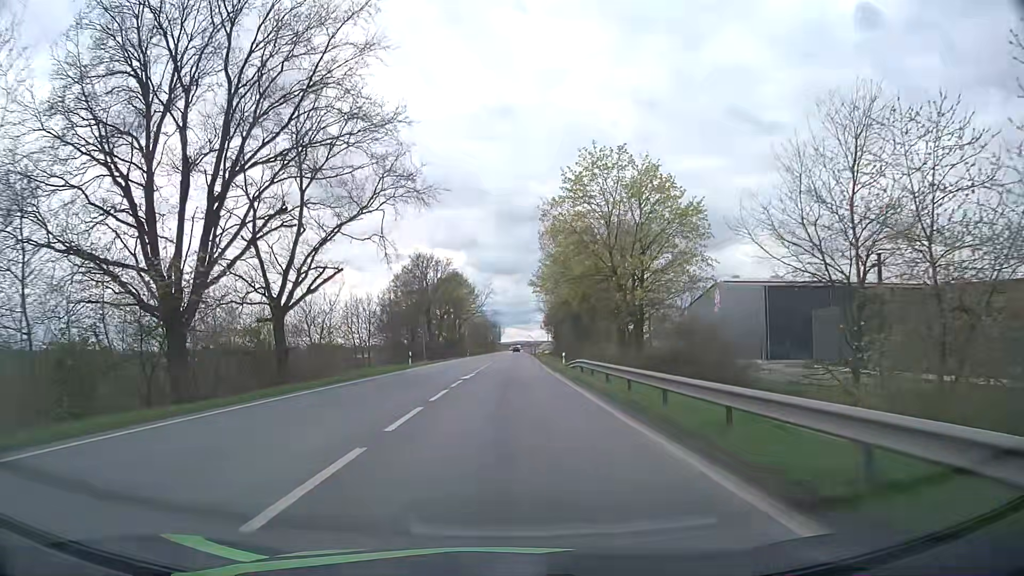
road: primary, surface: asphalt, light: Day
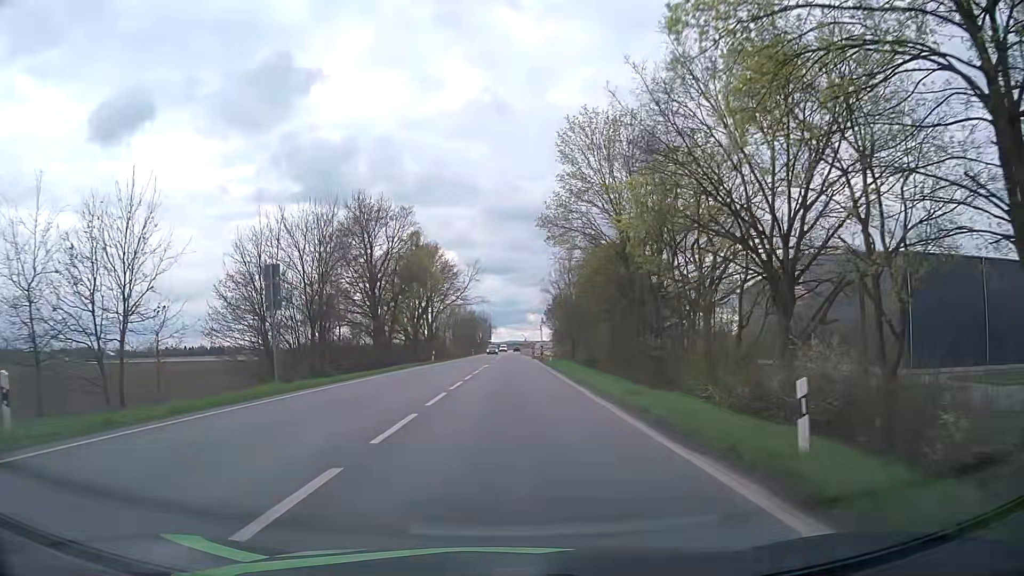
(+0.2, +37.5) m; 0°
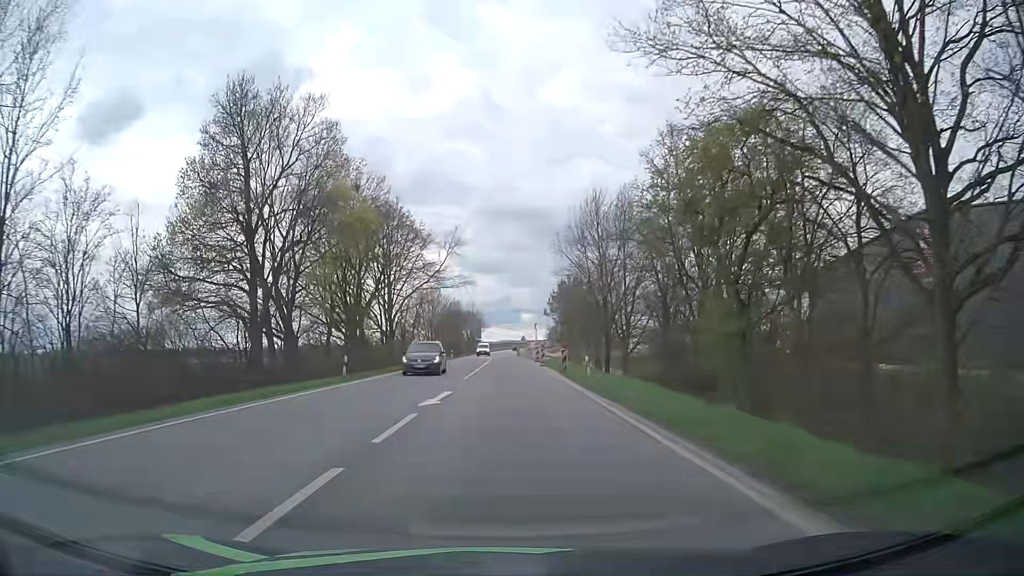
(+0.3, +30.0) m; +1°
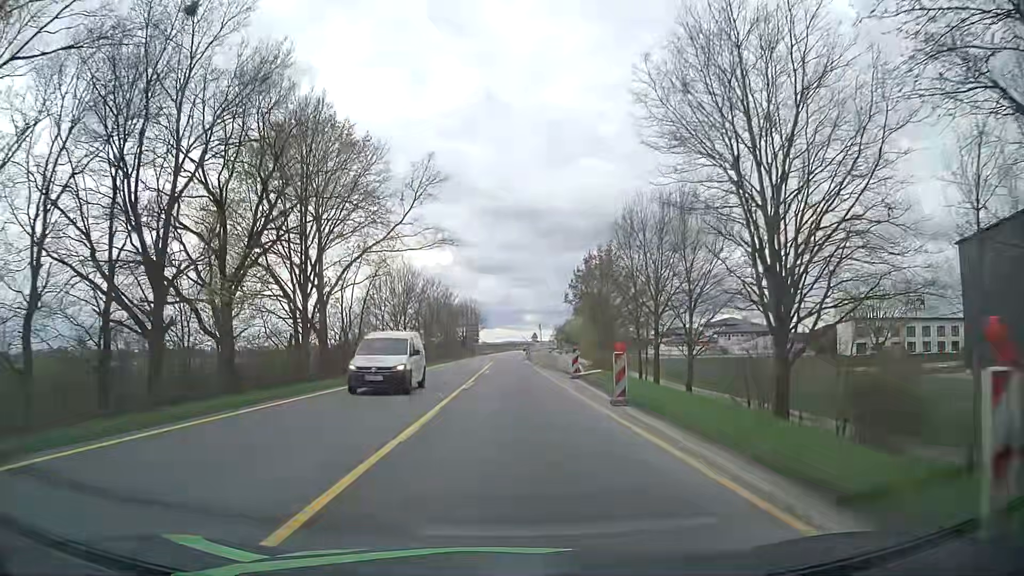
(0.0, +30.2) m; 0°
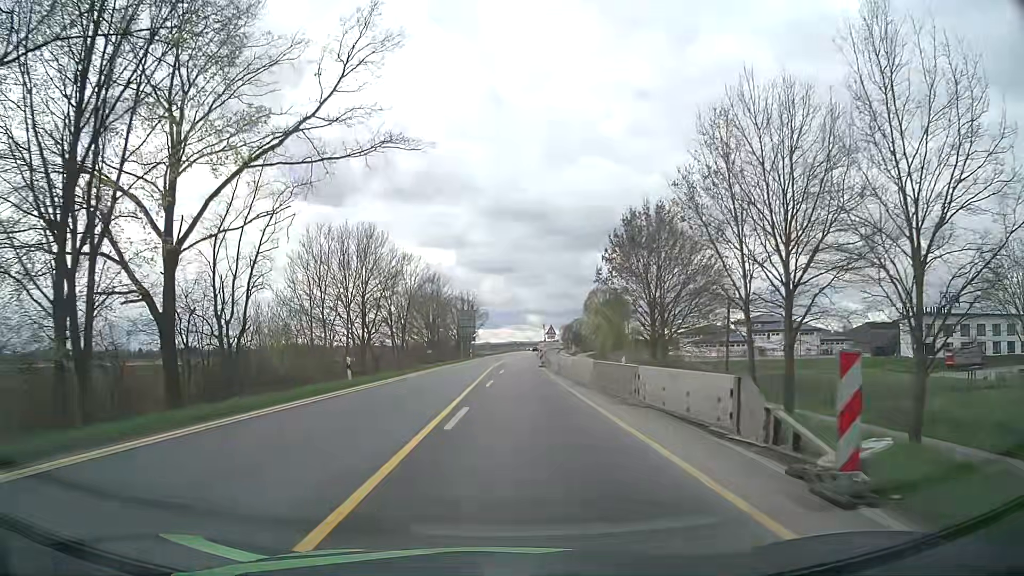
(-0.1, +22.9) m; 0°
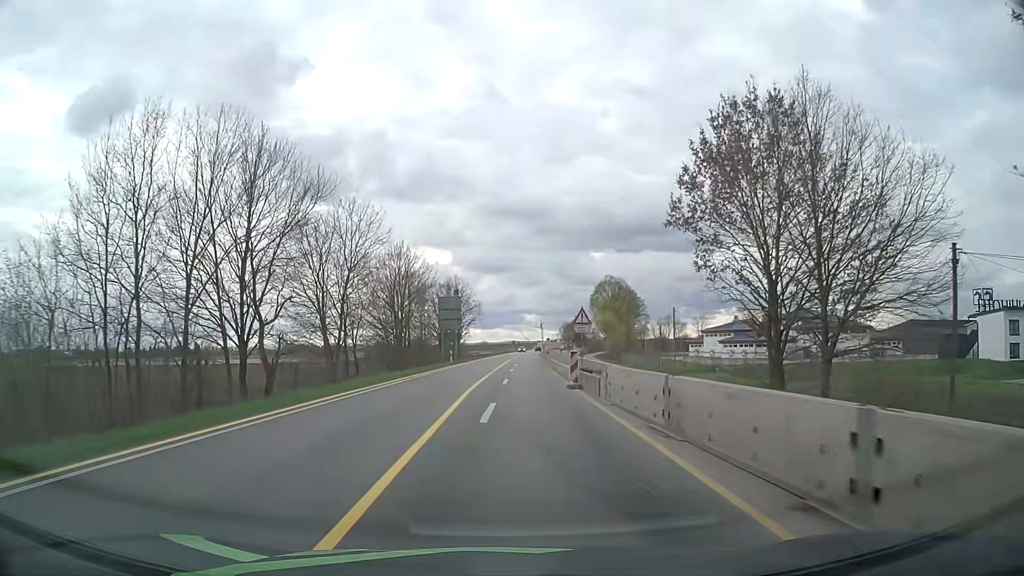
(0.0, +23.1) m; 0°
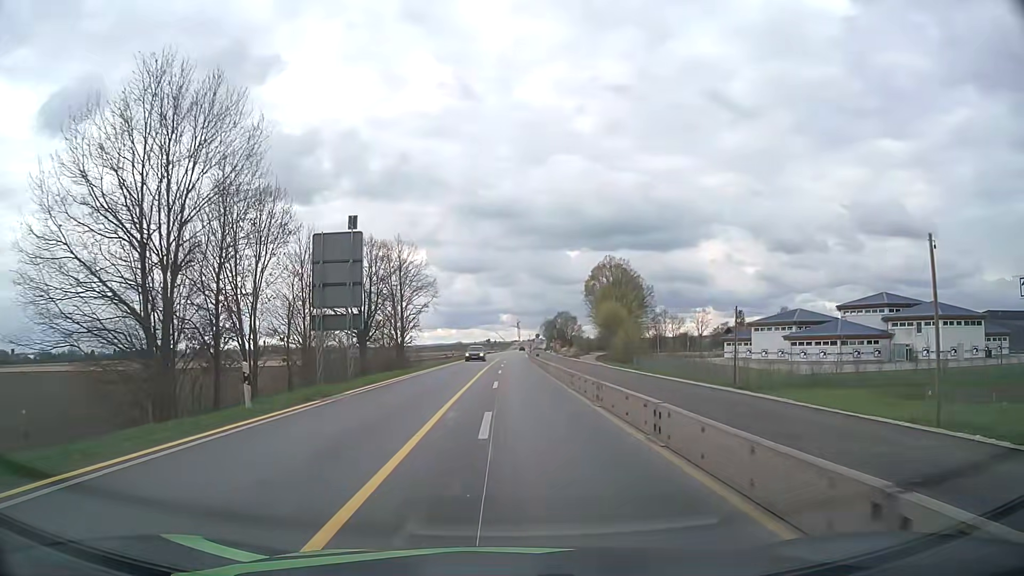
(+0.4, +38.5) m; +2°
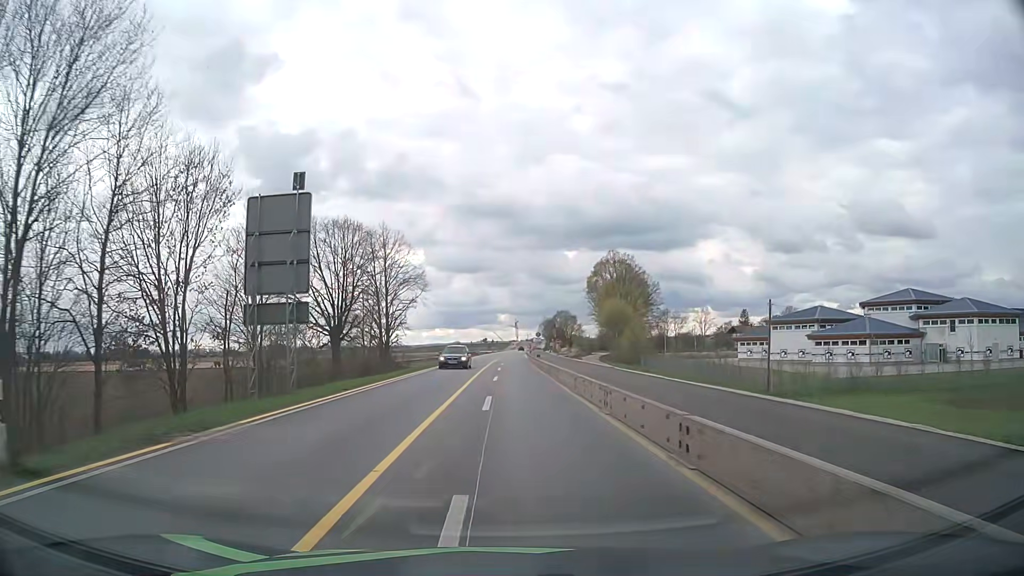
(0.0, +7.7) m; 0°
(0, +10) (0, +20) (0, +30) (0, +40) (0, +50) (0, +60) (0, +70) (0, +80) (+1, +90) (+1, +100) m
